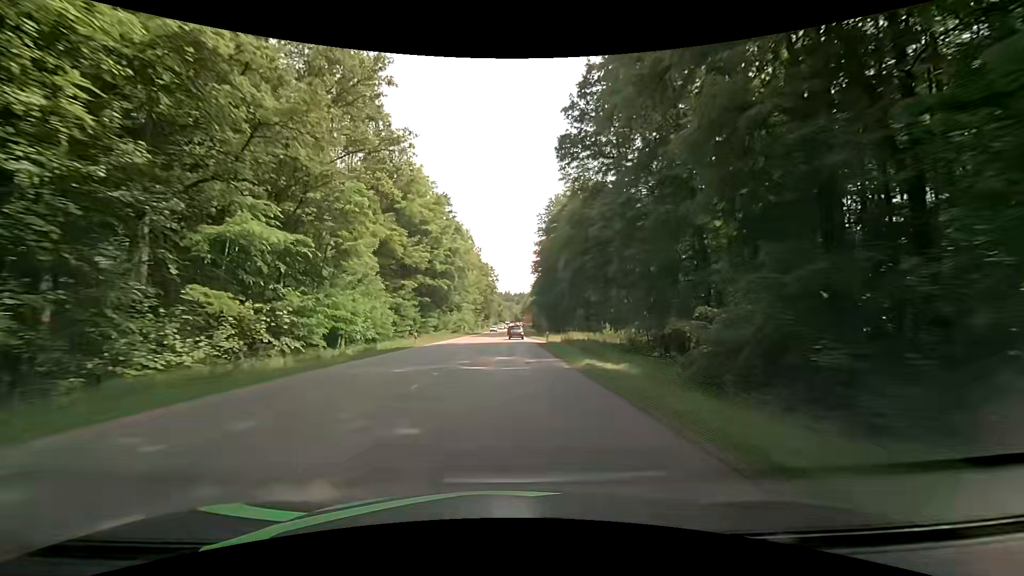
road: secondary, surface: asphalt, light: Day
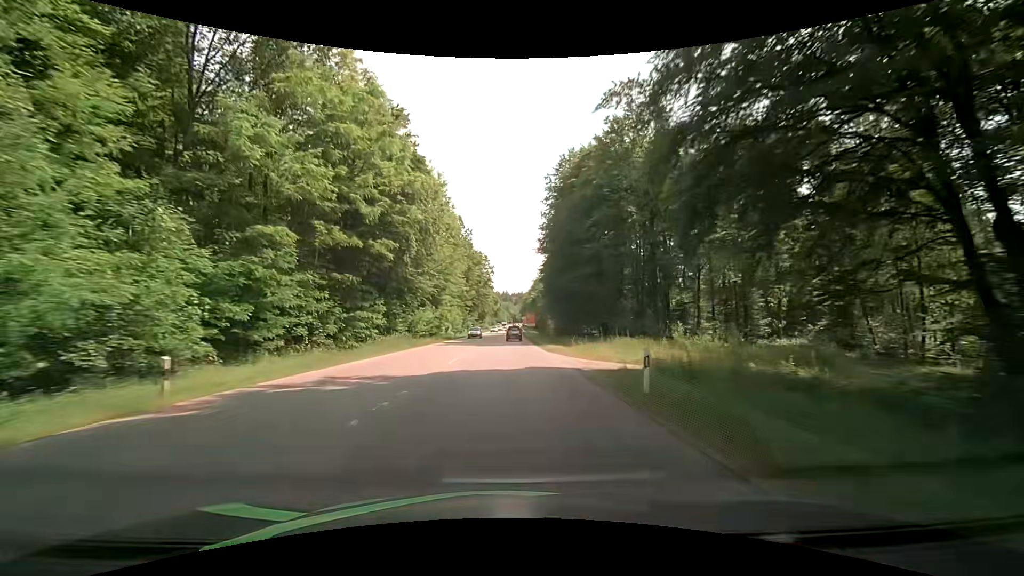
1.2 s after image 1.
(-0.3, +28.2) m; 0°
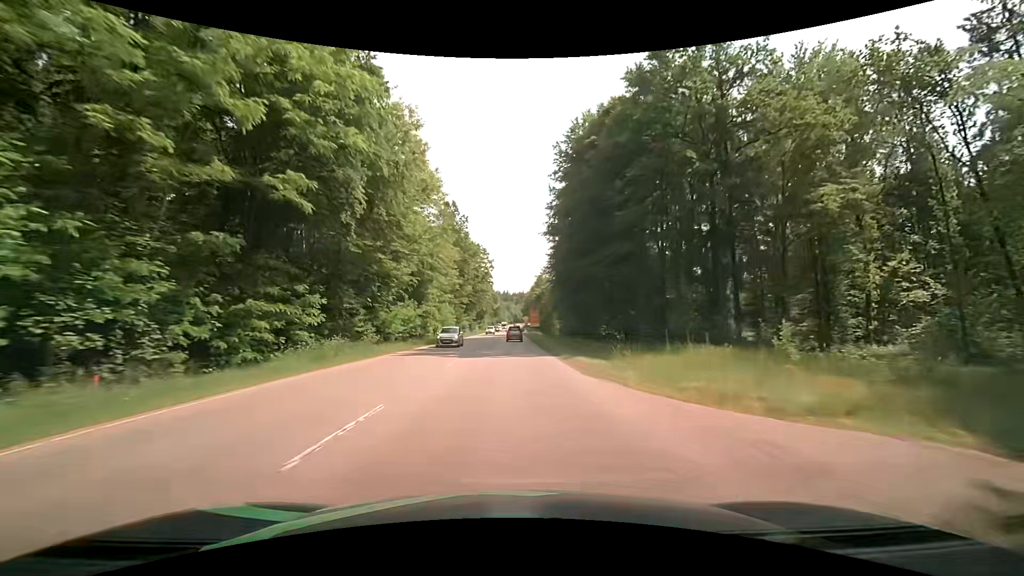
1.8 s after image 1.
(-0.1, +13.9) m; 0°
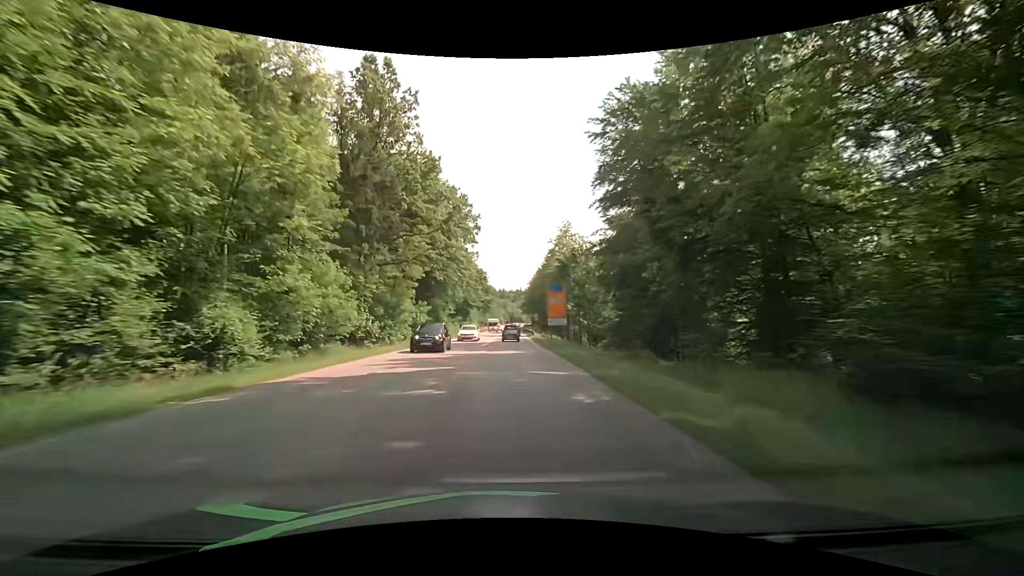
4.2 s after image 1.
(0.0, +53.4) m; 0°
(0, +10) (0, +20) (0, +30) (+1, +40) (+1, +50) (+1, +60) (+1, +70) (+1, +80) (+1, +90) (+2, +100) m
